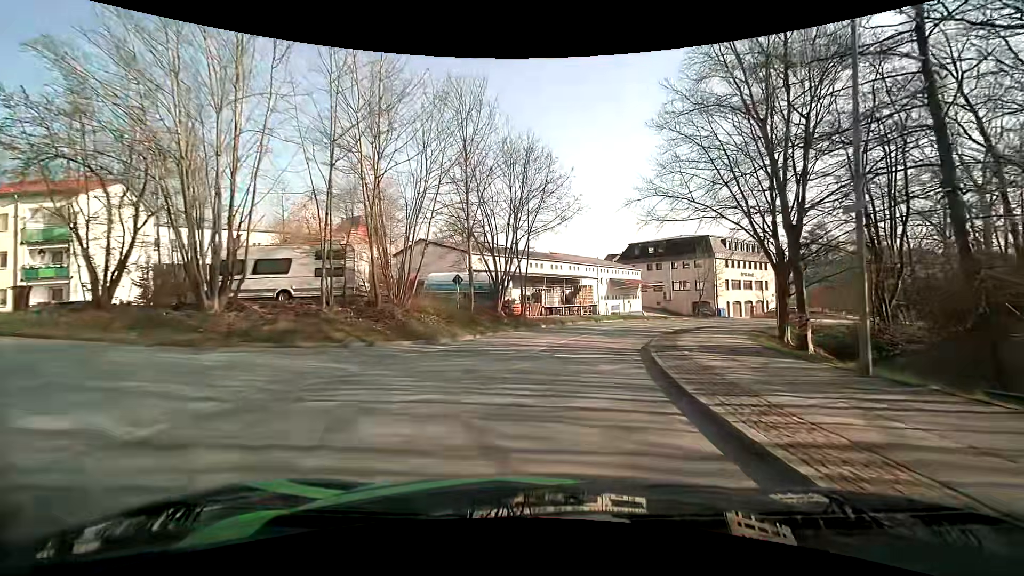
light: Day
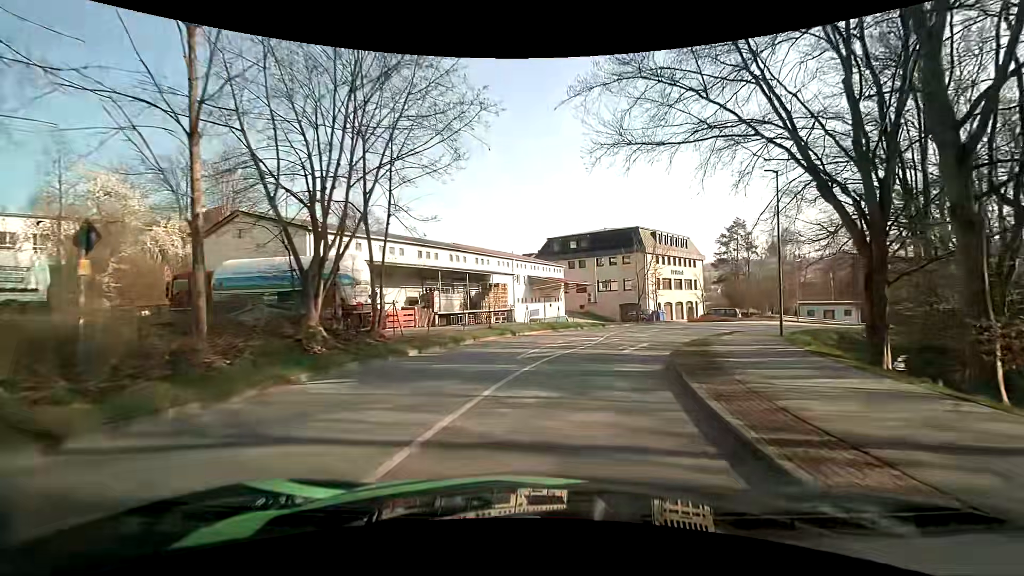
(+0.9, +15.0) m; +8°
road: unclassified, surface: asphalt
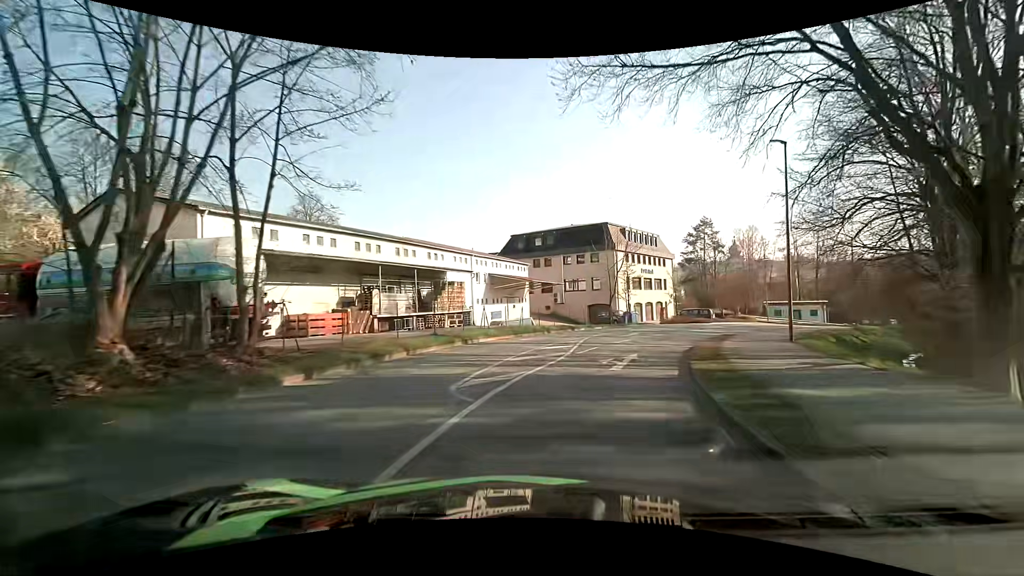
(+0.2, +5.2) m; +4°
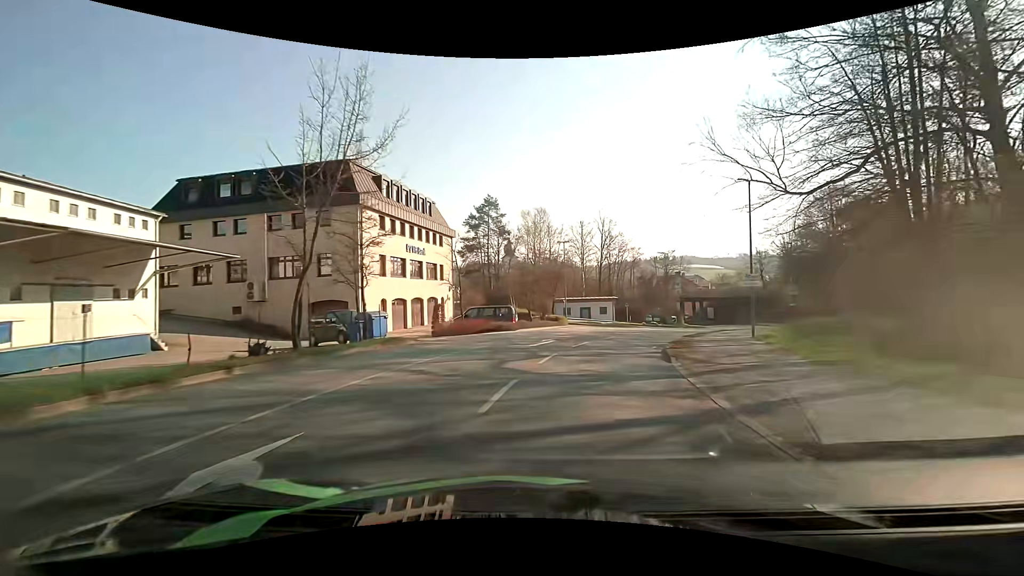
(+5.9, +26.5) m; +25°
(+1, +10) (+3, +20) (+6, +29) (+10, +38) (+15, +47) (+21, +55) (+26, +64) (+31, +72) (+35, +81) (+38, +91) m
